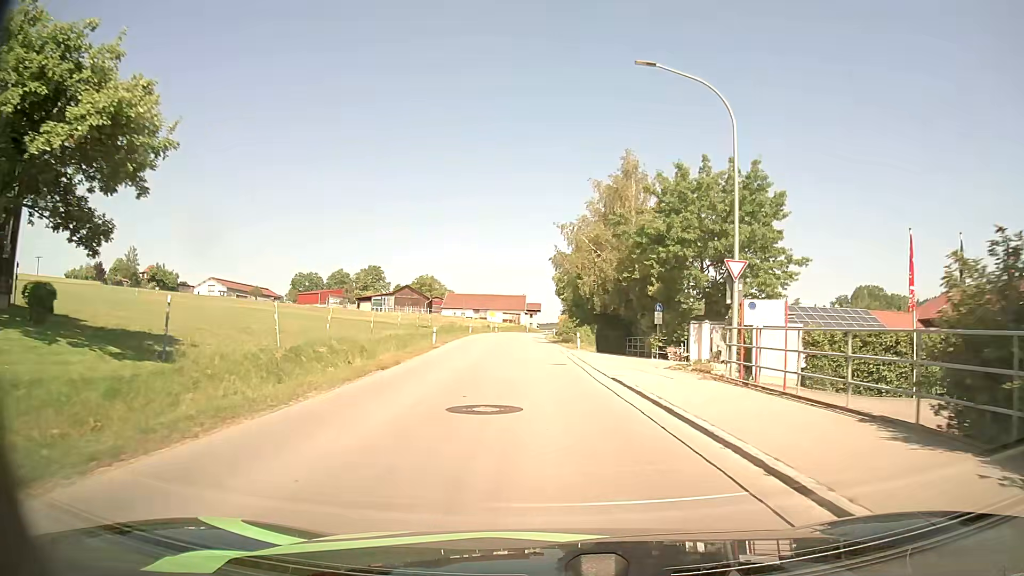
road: tertiary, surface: asphalt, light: Day
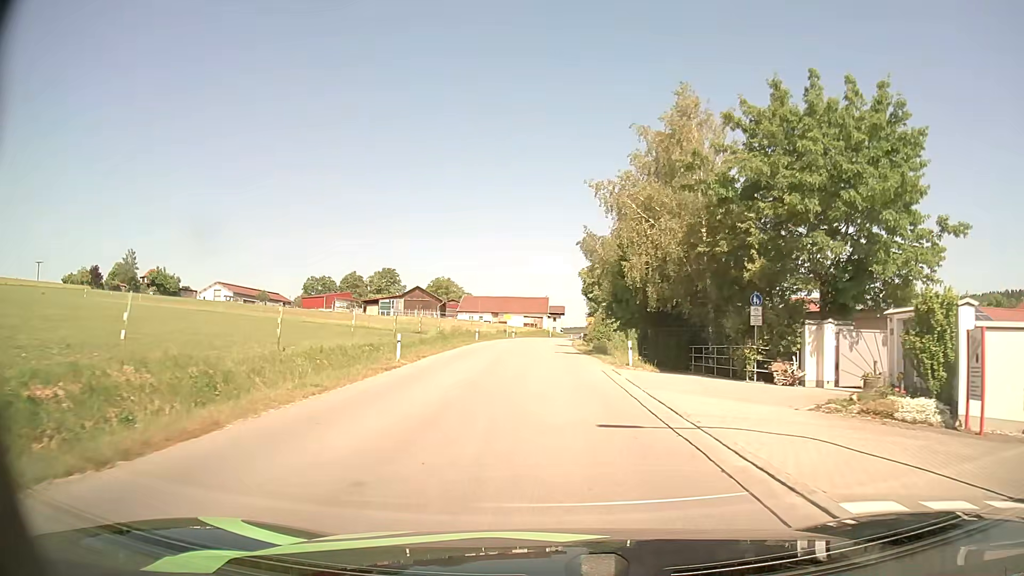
(-0.3, +13.9) m; -2°
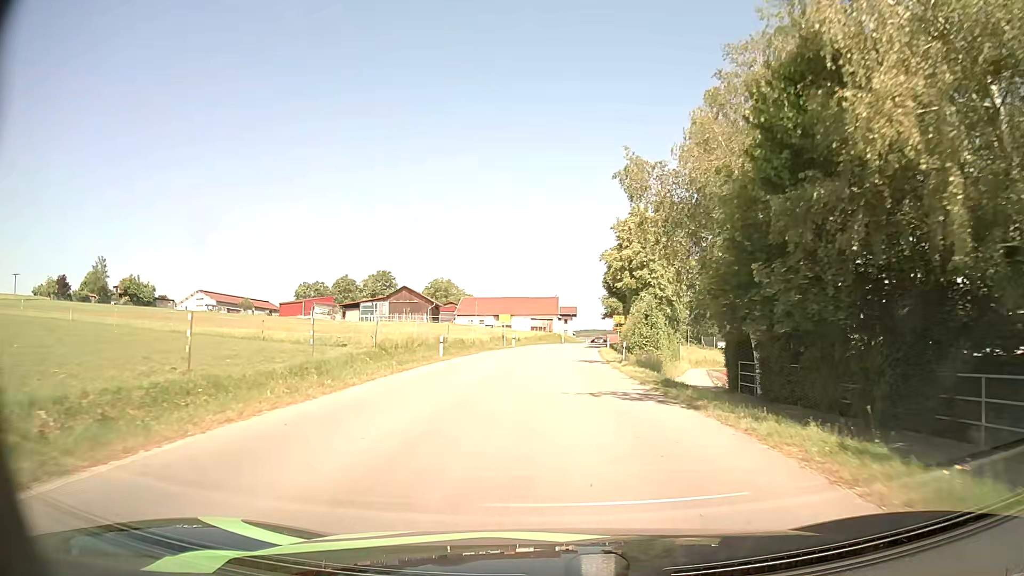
(-0.3, +21.4) m; -1°
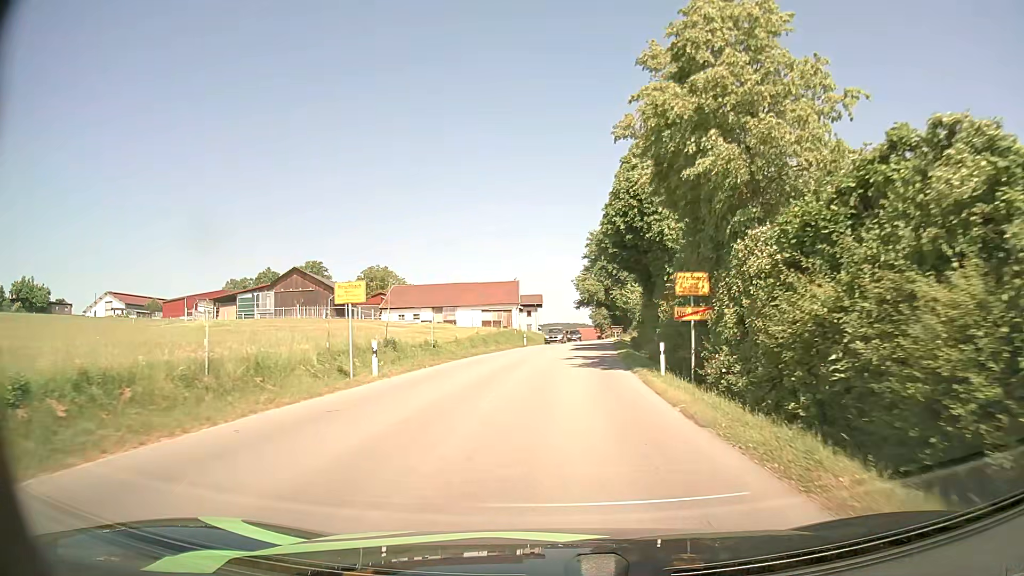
(+0.8, +37.6) m; +3°
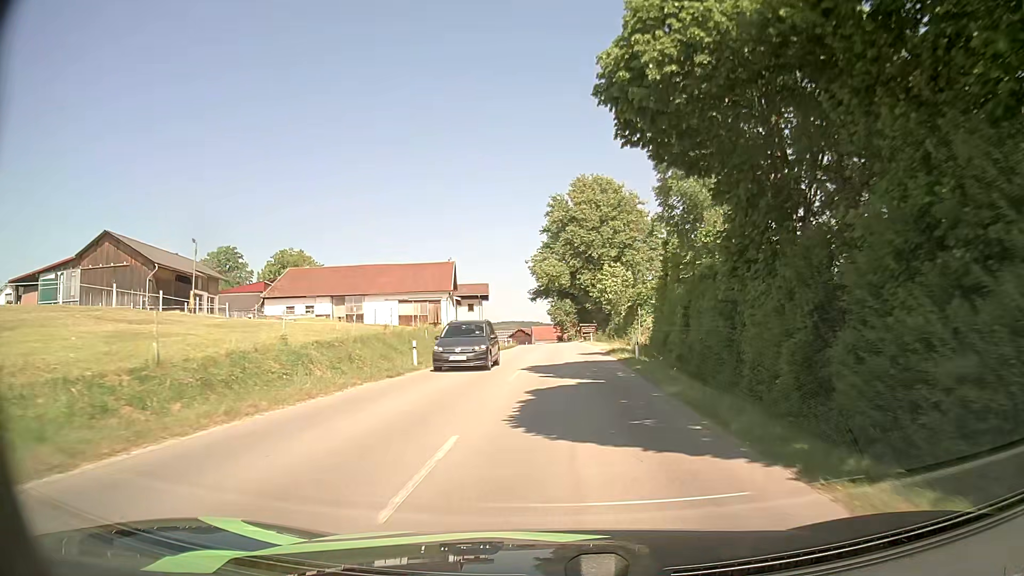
(+1.0, +31.7) m; +4°
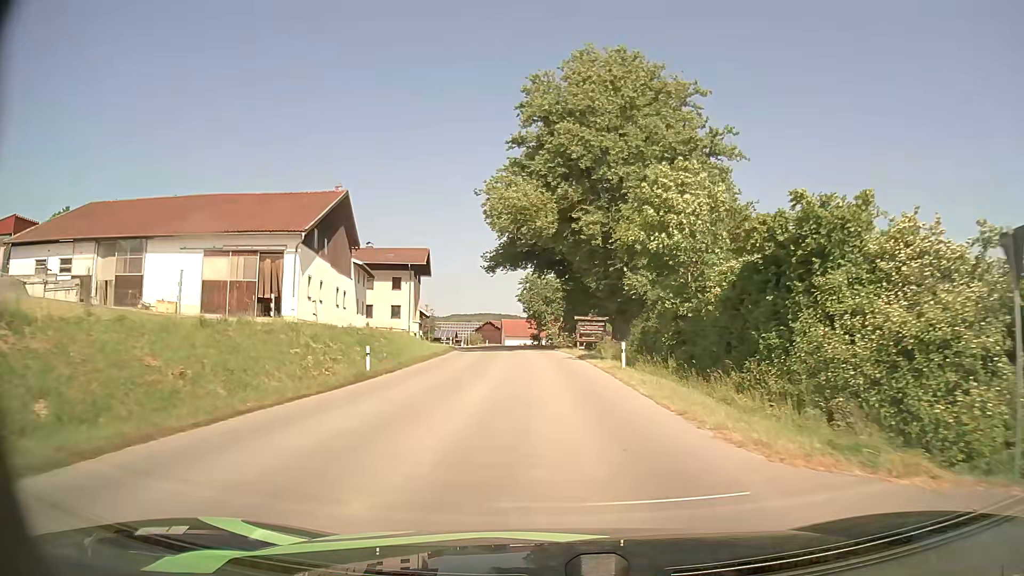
(+0.9, +41.5) m; +2°
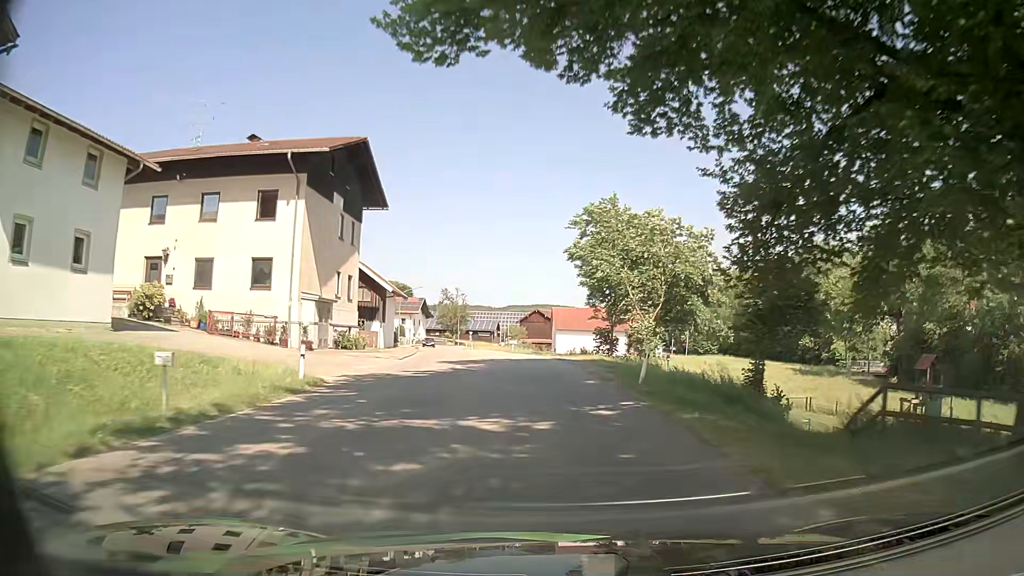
(-1.3, +43.9) m; -5°
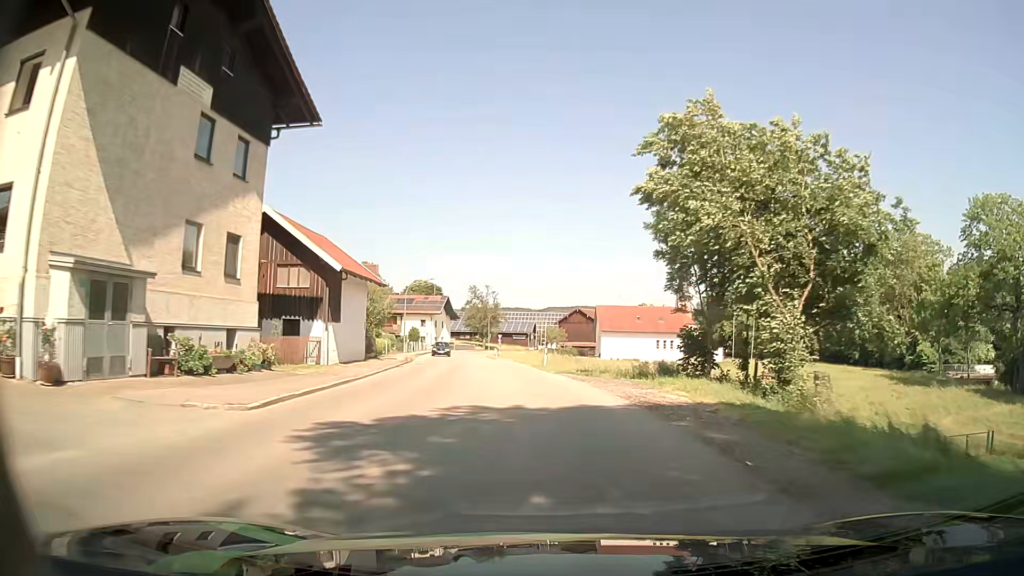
(-0.4, +17.9) m; -3°
(0, +10) (-1, +20) (-2, +30) (-3, +40) (-5, +50) (-7, +60) (-8, +69) (-9, +79) (-10, +89) (-10, +99) m
